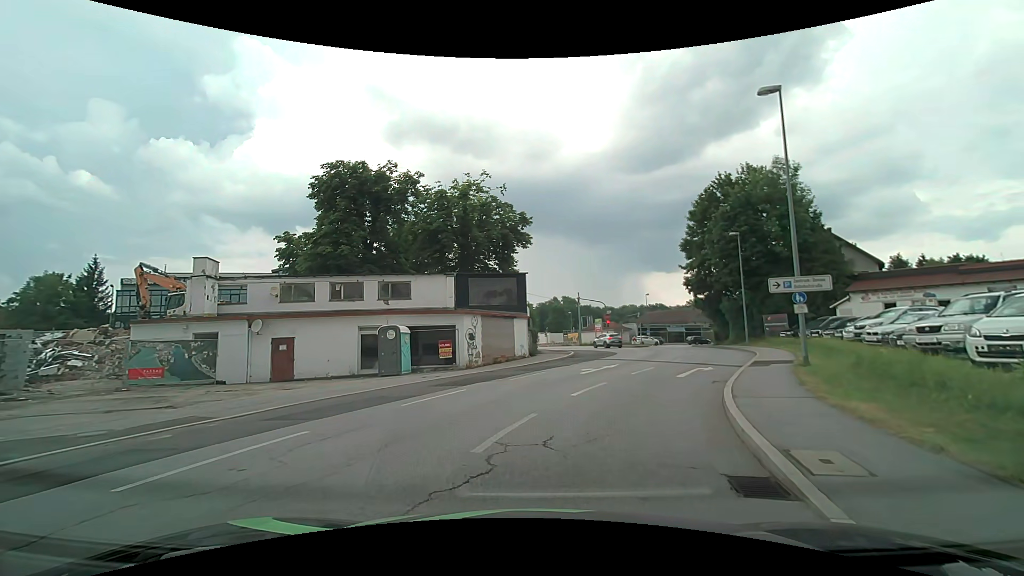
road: tertiary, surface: asphalt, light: Day
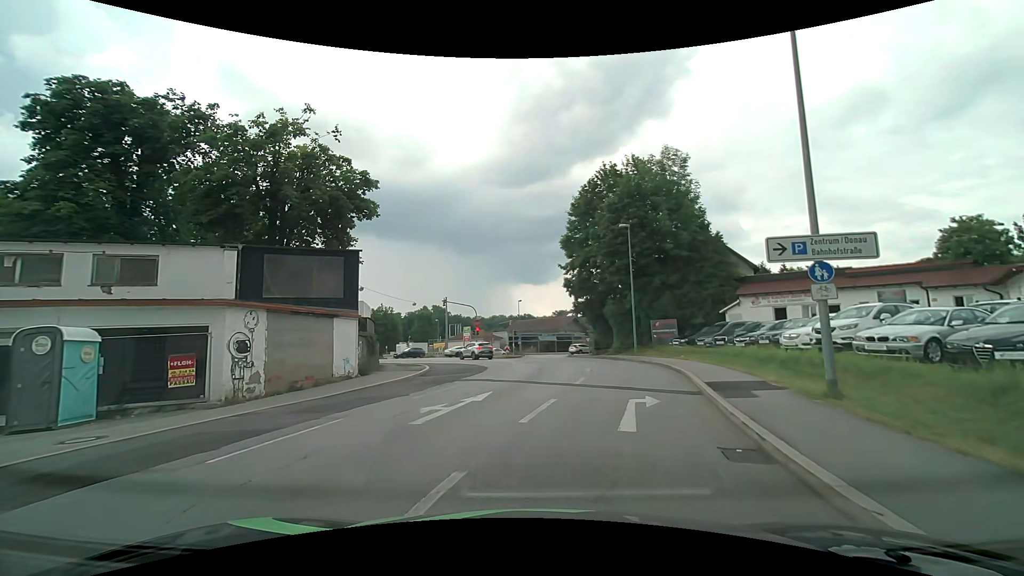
(+1.3, +9.6) m; +16°
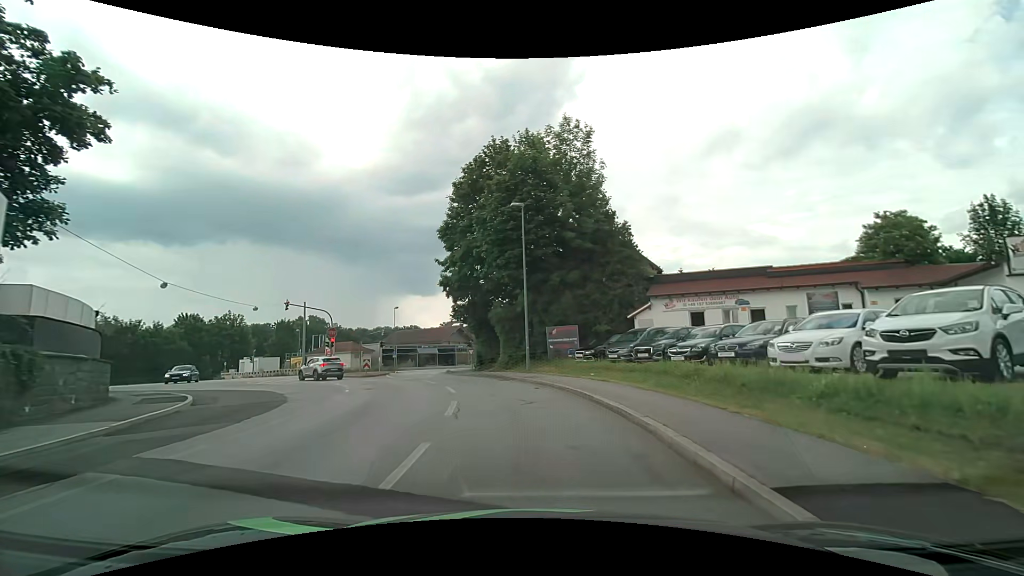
(+1.3, +10.0) m; +13°
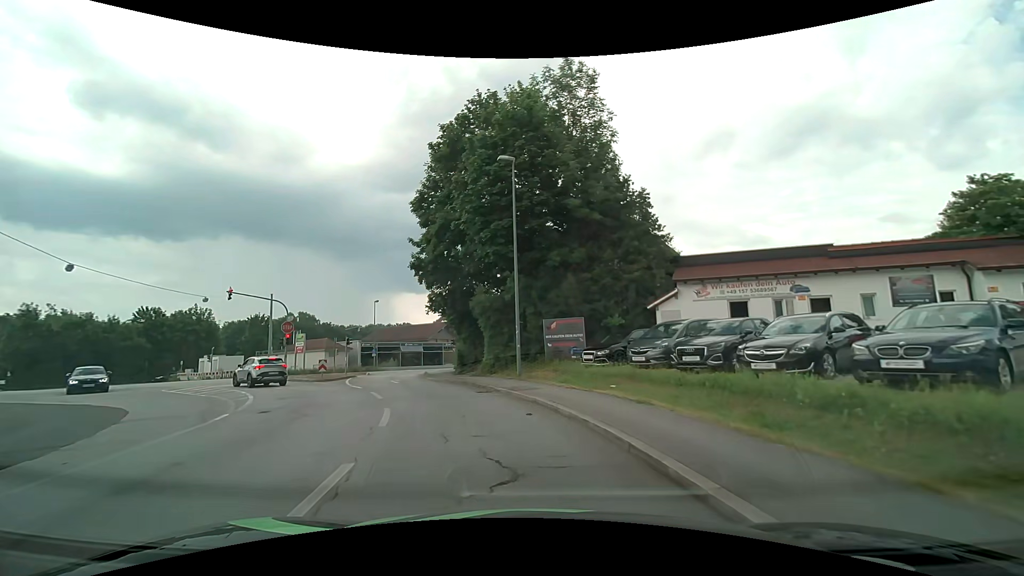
(+0.1, +7.2) m; +1°
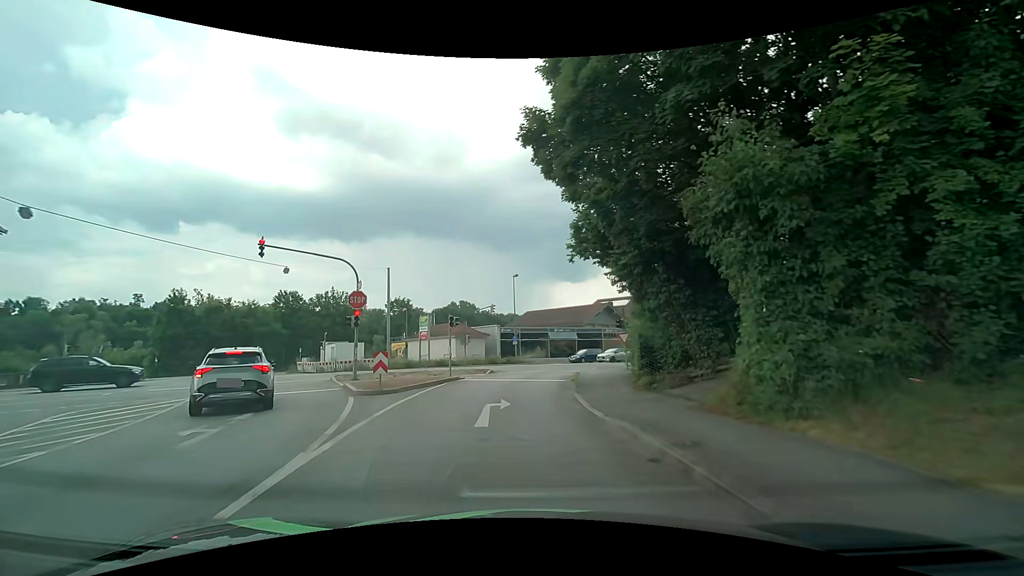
(-2.6, +17.4) m; -19°
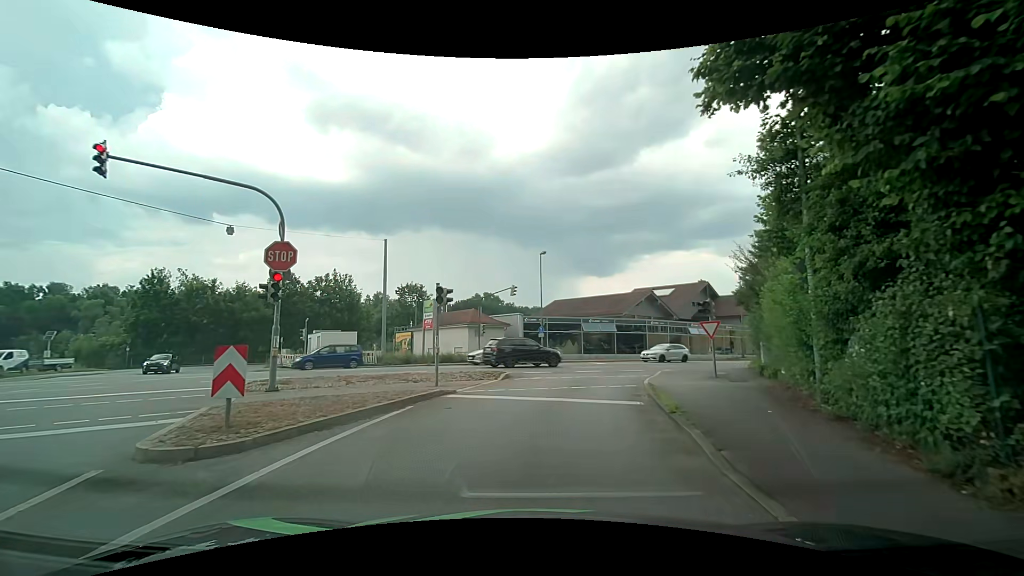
(-0.3, +10.3) m; -3°
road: tertiary_link
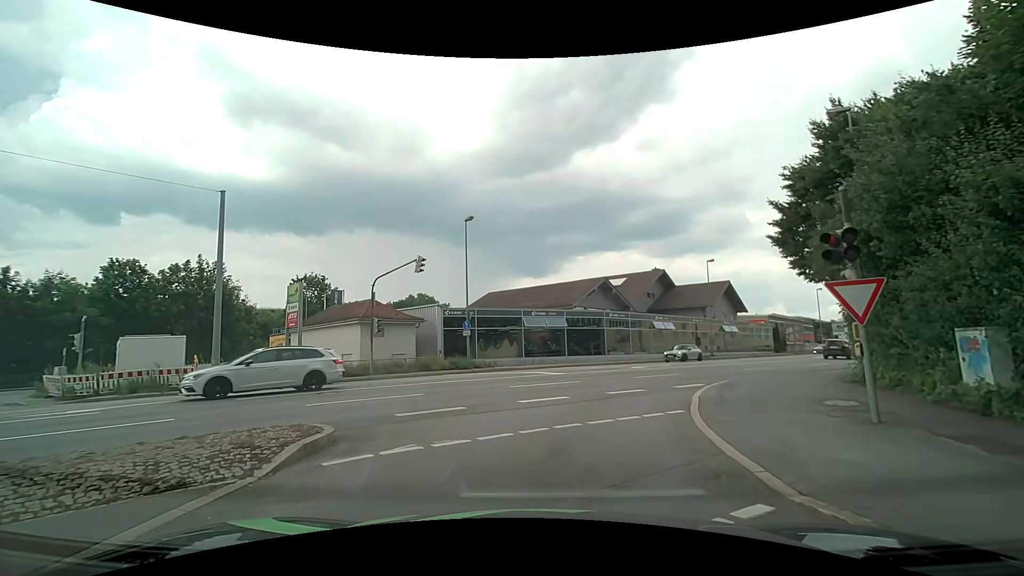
(+1.1, +12.8) m; +9°
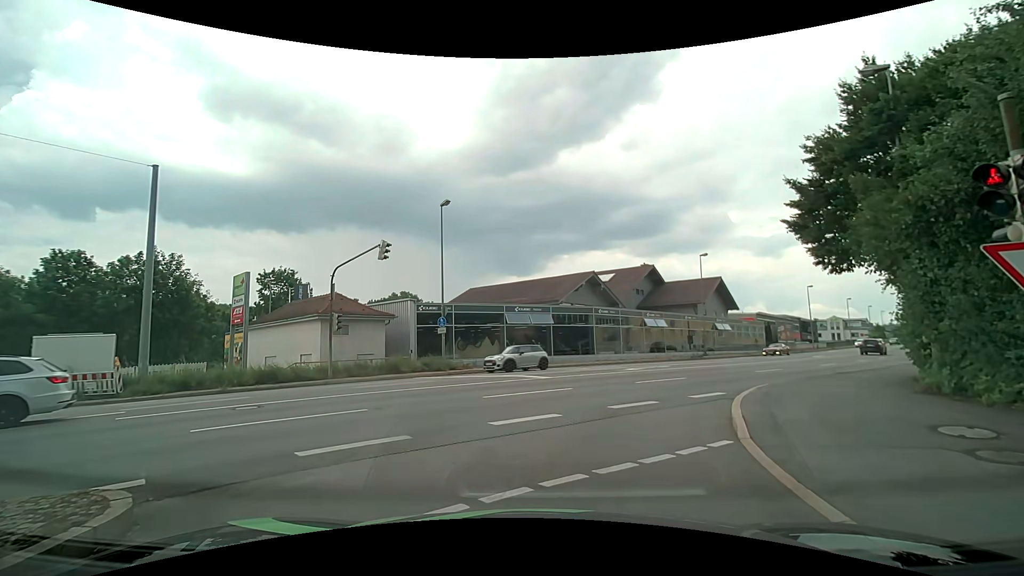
(0.0, +3.2) m; +1°
